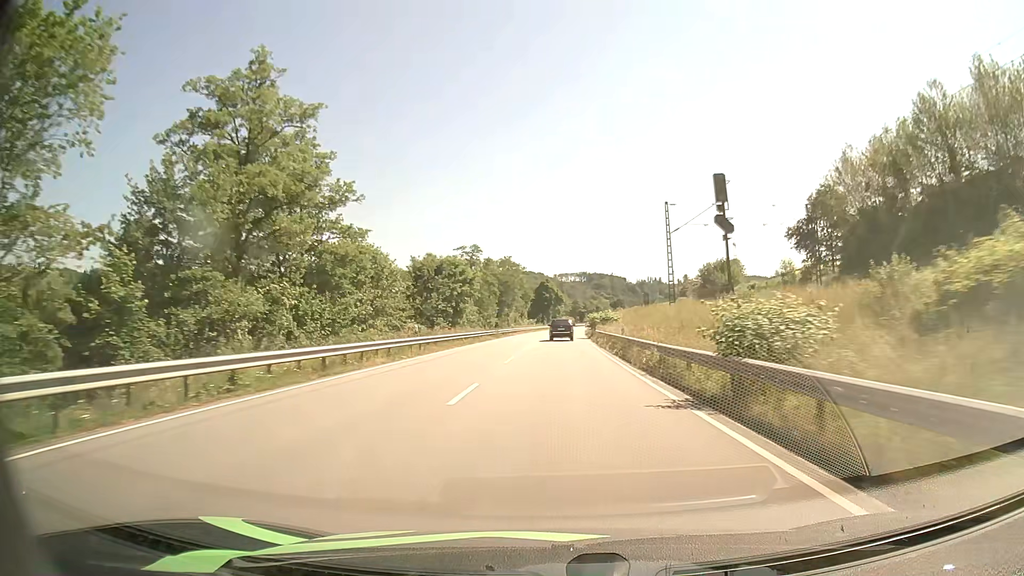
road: primary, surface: asphalt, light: Day
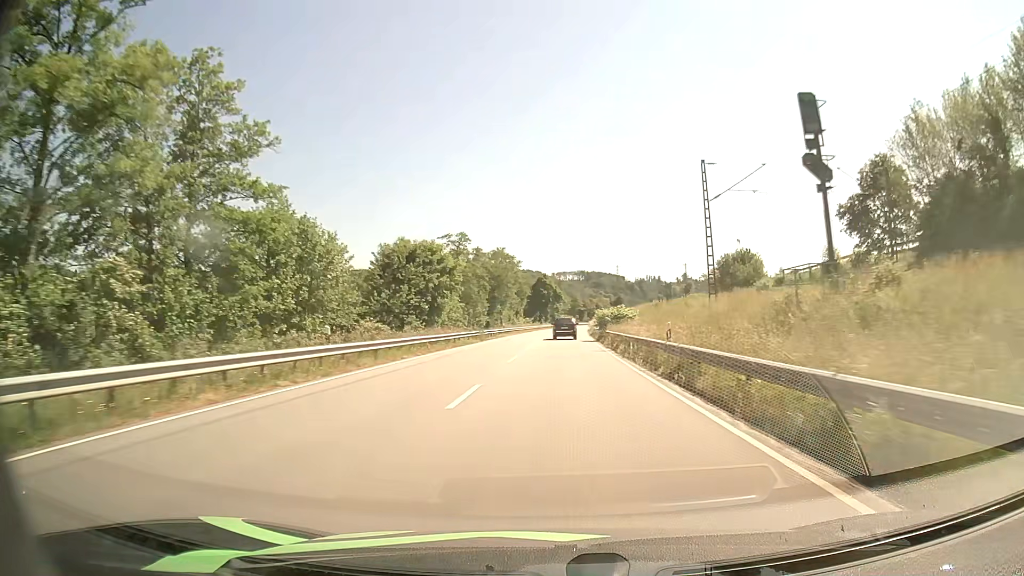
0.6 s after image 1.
(0.0, +12.6) m; 0°
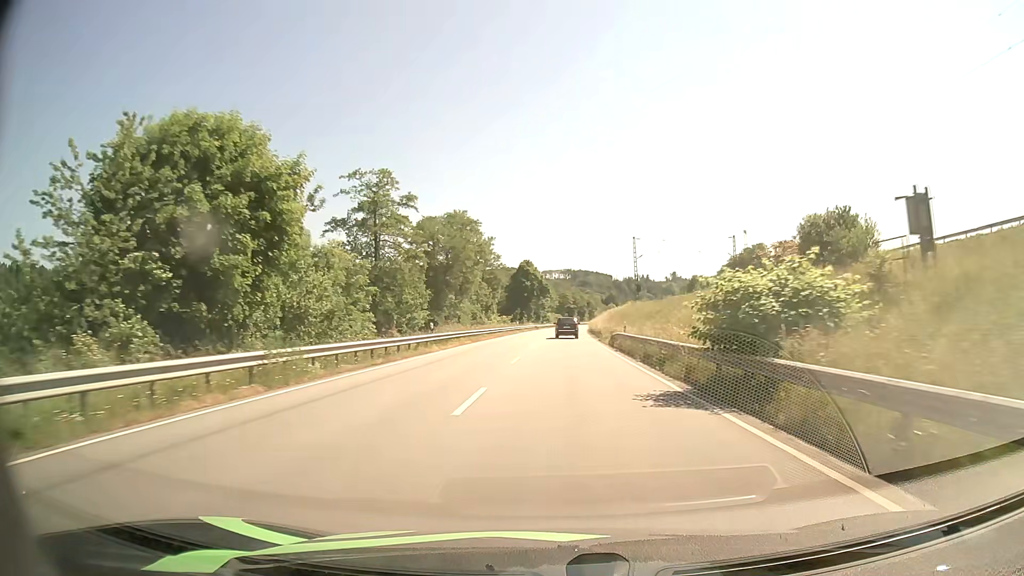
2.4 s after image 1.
(+0.4, +37.0) m; +1°
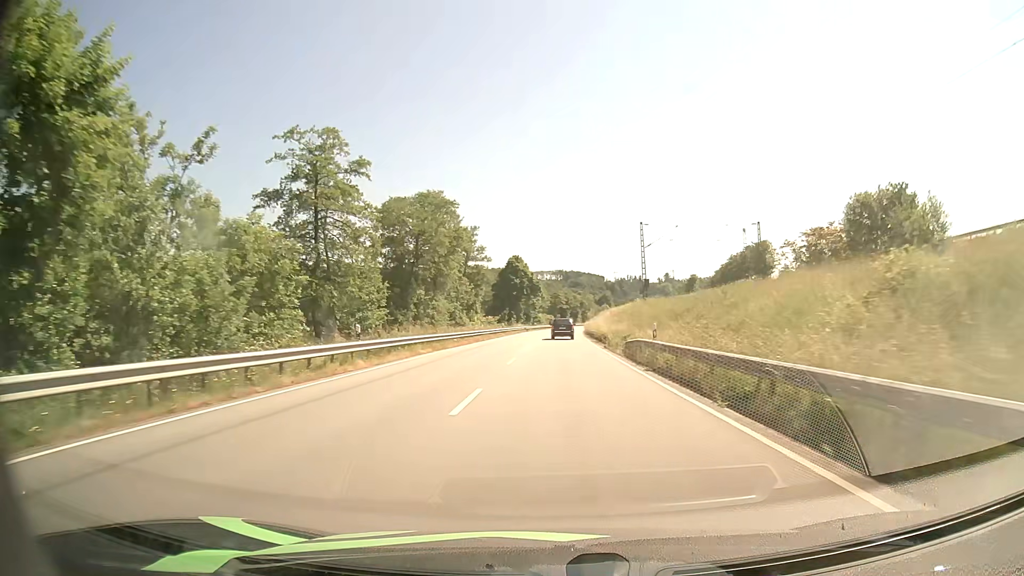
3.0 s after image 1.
(+0.1, +12.0) m; 0°
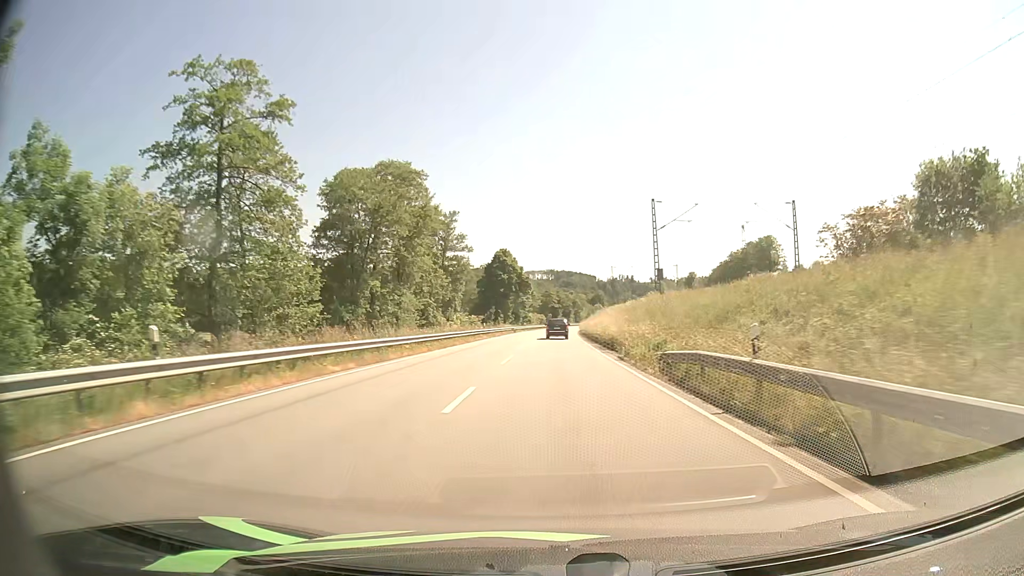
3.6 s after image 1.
(+0.1, +11.8) m; +1°
